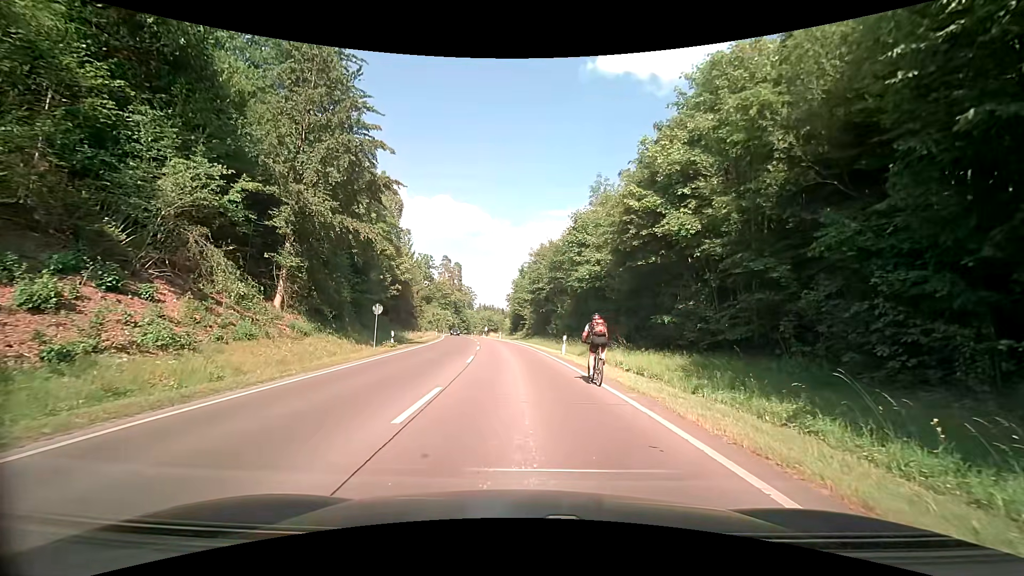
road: secondary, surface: asphalt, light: Day
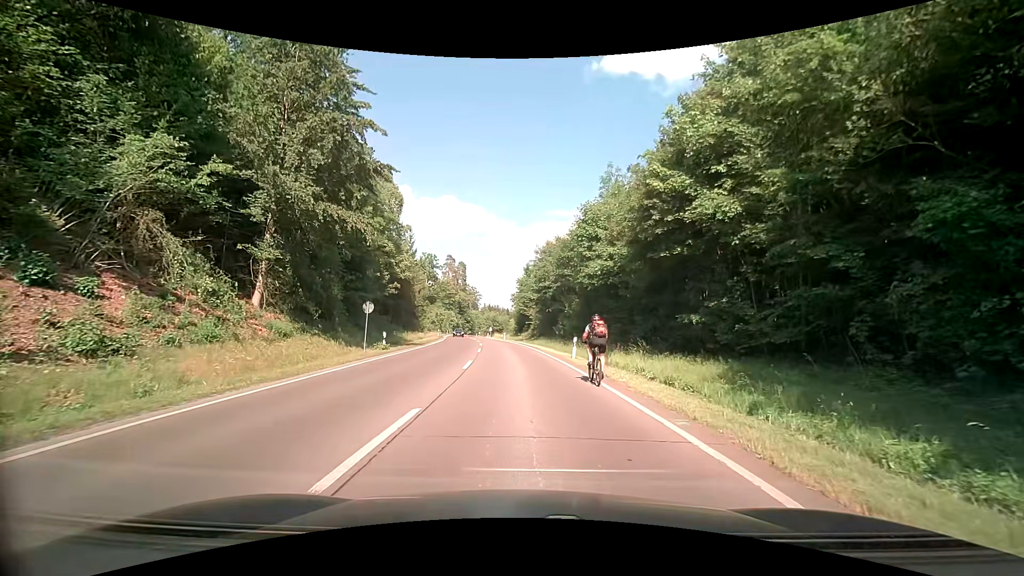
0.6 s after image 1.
(0.0, +2.9) m; +1°
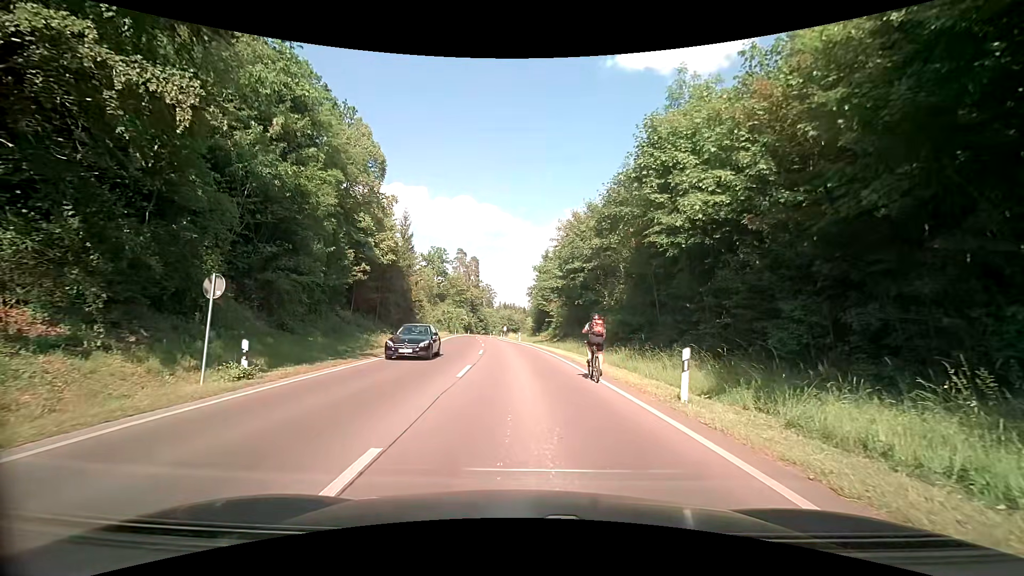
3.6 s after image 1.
(-0.4, +14.9) m; -2°
(0, +10) (0, +20) (-1, +30) (-2, +40) (-3, +50) (-4, +60) (-5, +70) (-6, +80) (-7, +90) (-8, +100) m
